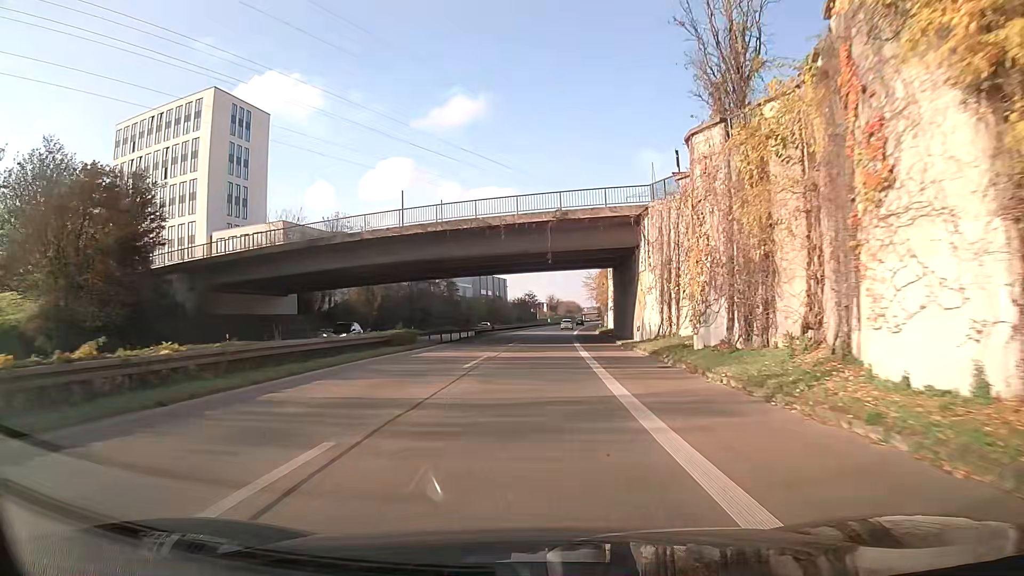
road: trunk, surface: asphalt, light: Day
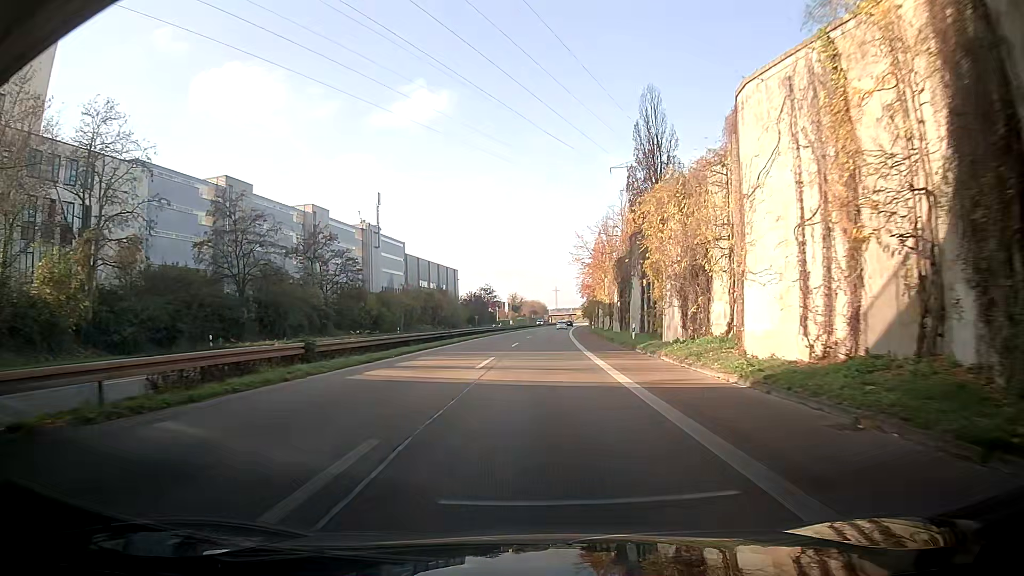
(+1.1, +54.0) m; +2°
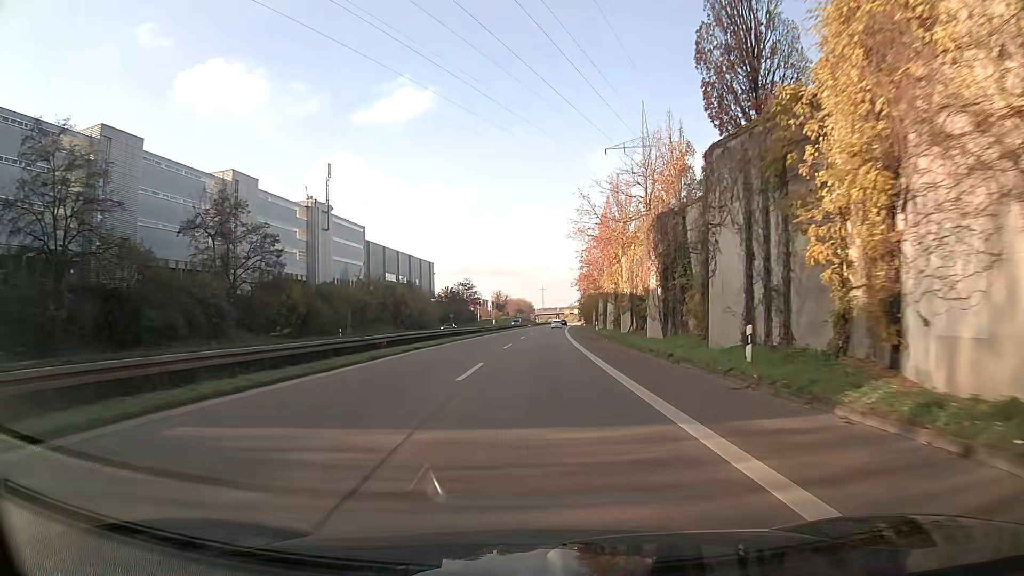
(+0.5, +22.5) m; +2°
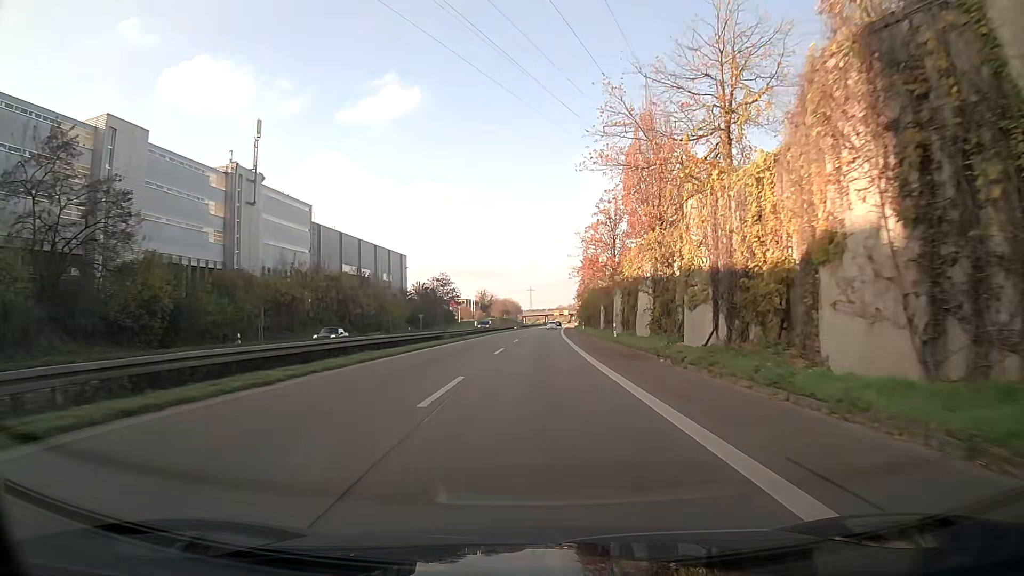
(+0.2, +22.9) m; +1°
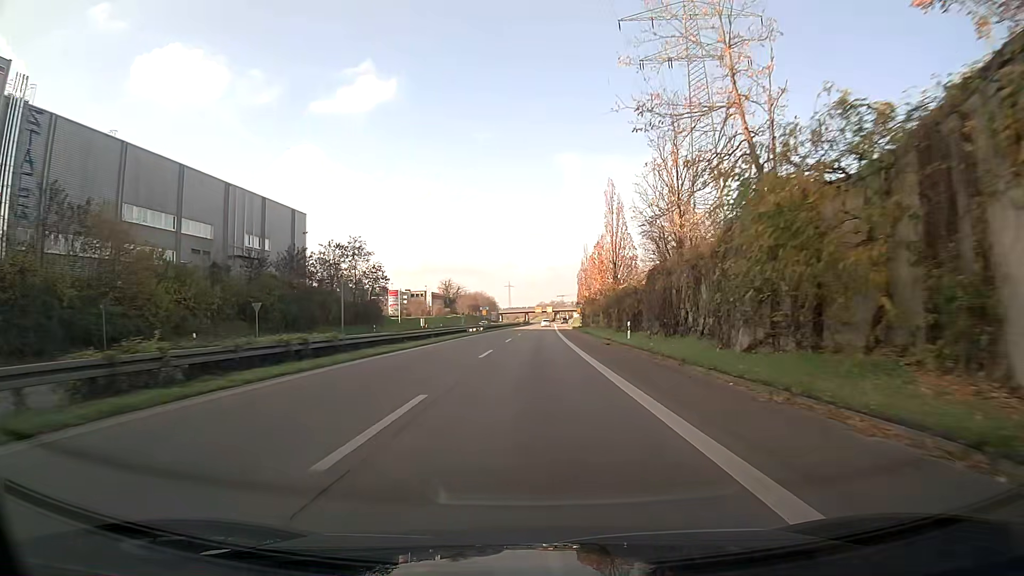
(+1.0, +59.0) m; +2°
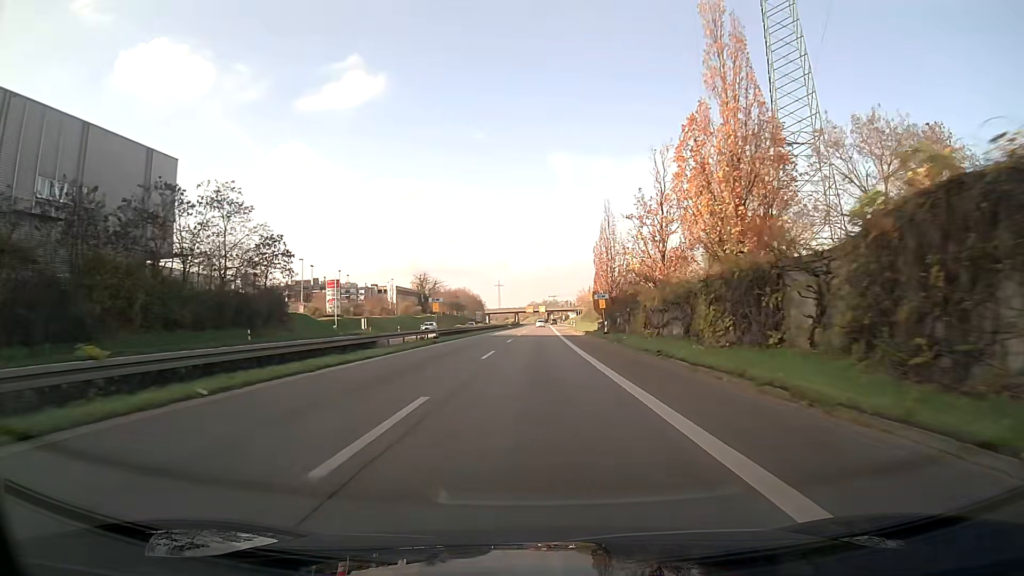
(+0.2, +36.6) m; +1°
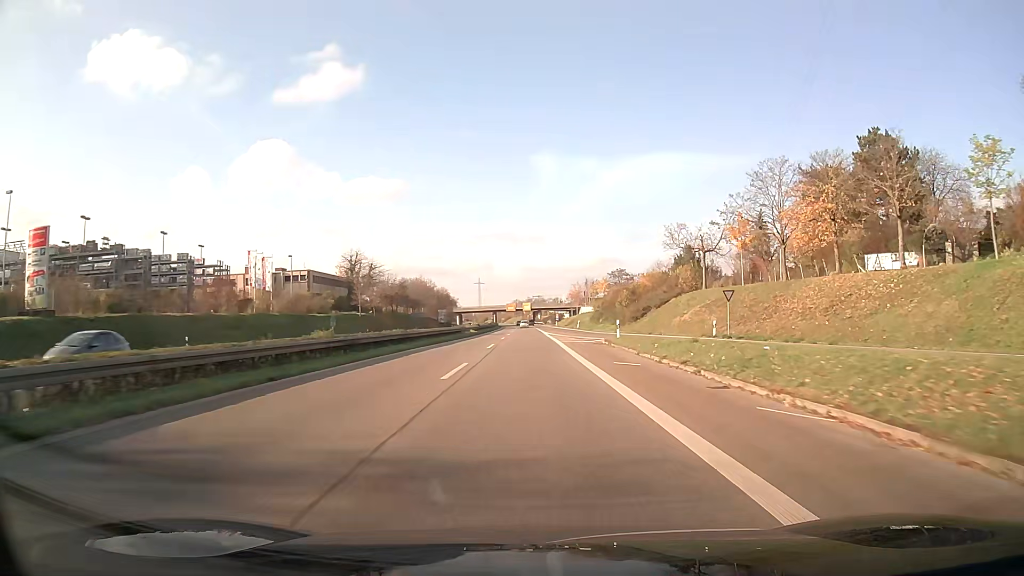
(+0.8, +62.3) m; +1°
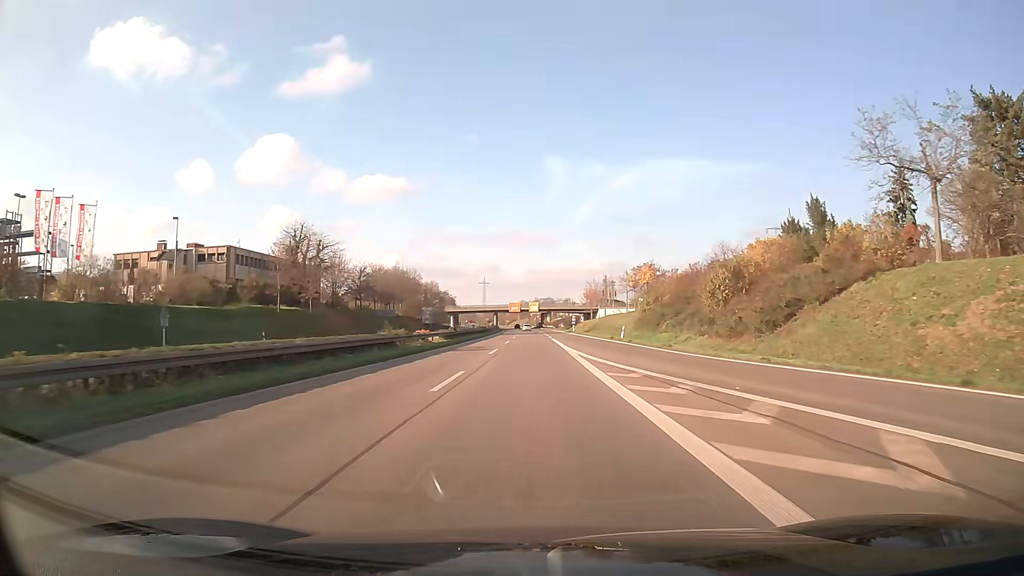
(-0.2, +38.1) m; -1°
